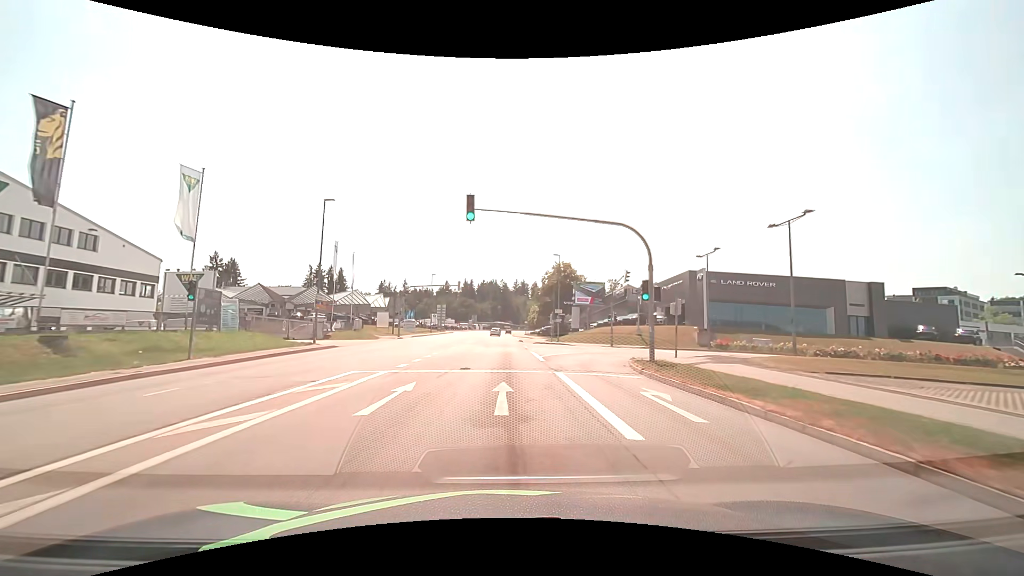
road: tertiary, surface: asphalt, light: Day
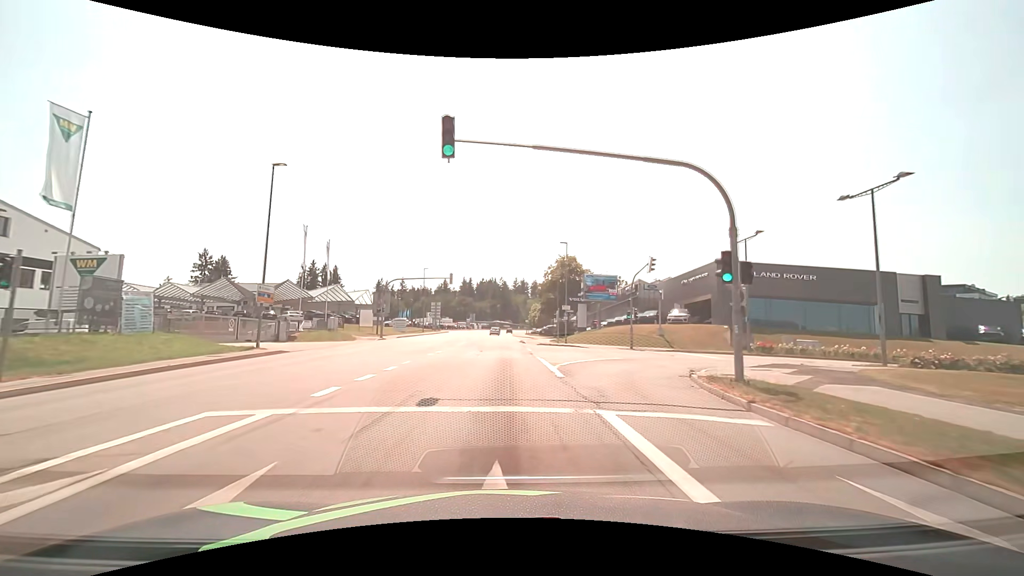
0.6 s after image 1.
(0.0, +7.7) m; 0°
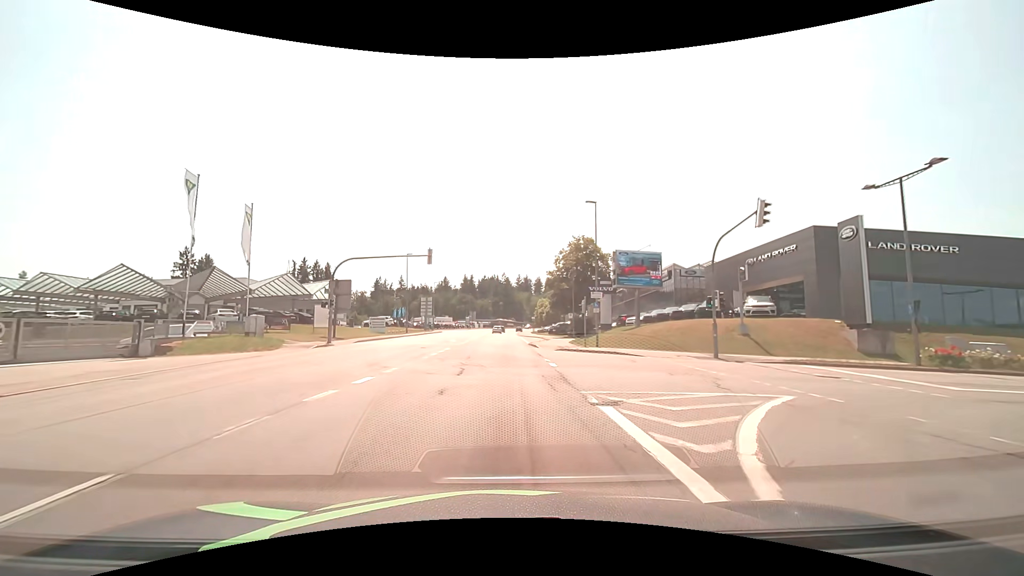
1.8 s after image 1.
(-0.1, +15.5) m; 0°
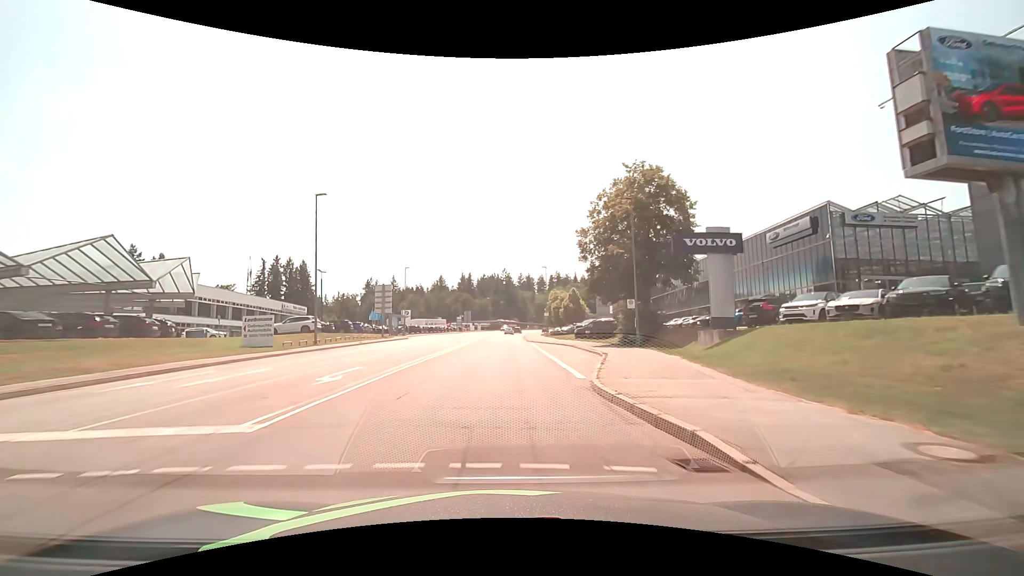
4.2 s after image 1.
(0.0, +31.1) m; 0°
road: secondary
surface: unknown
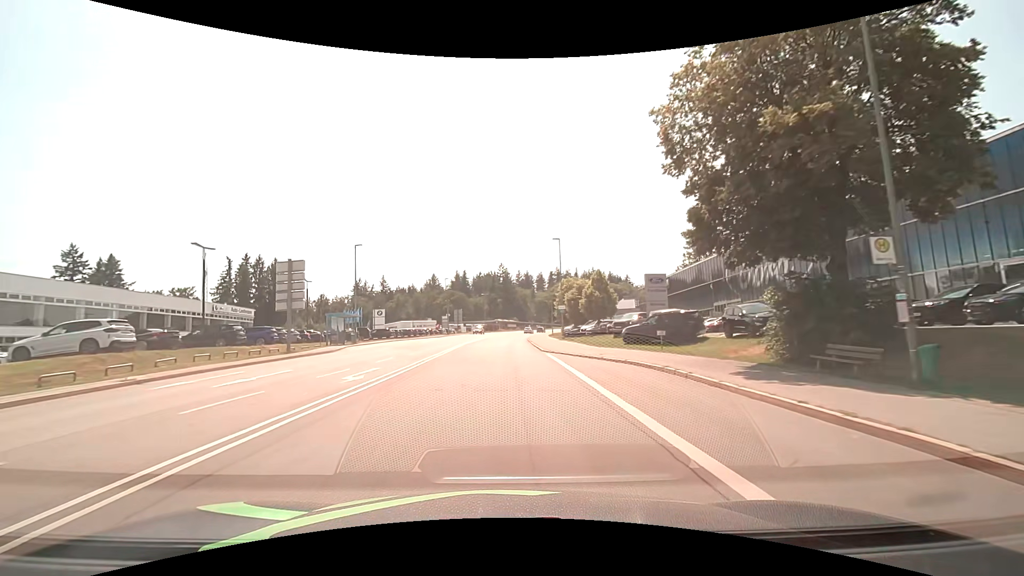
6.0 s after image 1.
(0.0, +23.2) m; 0°
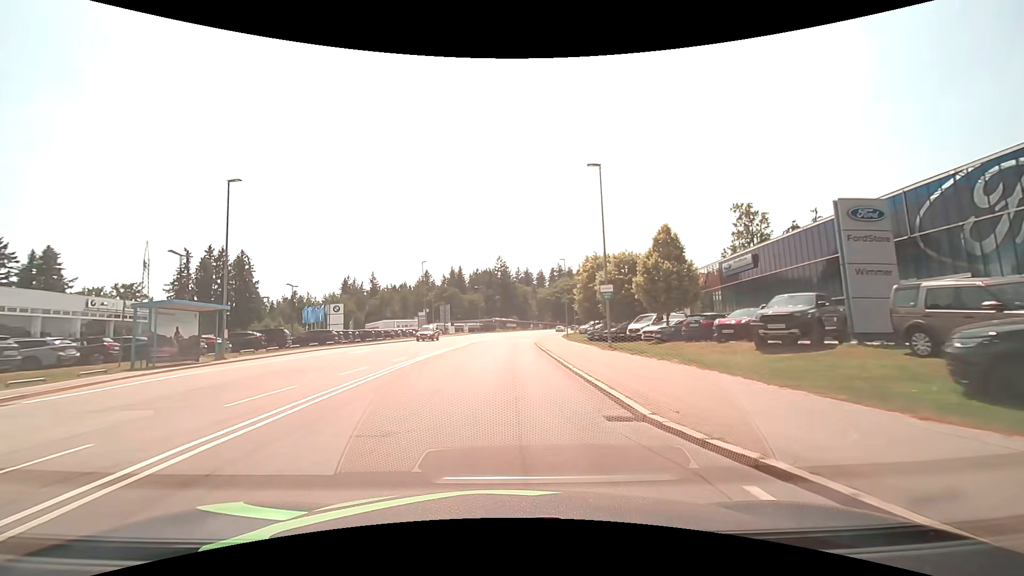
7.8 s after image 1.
(0.0, +23.3) m; 0°
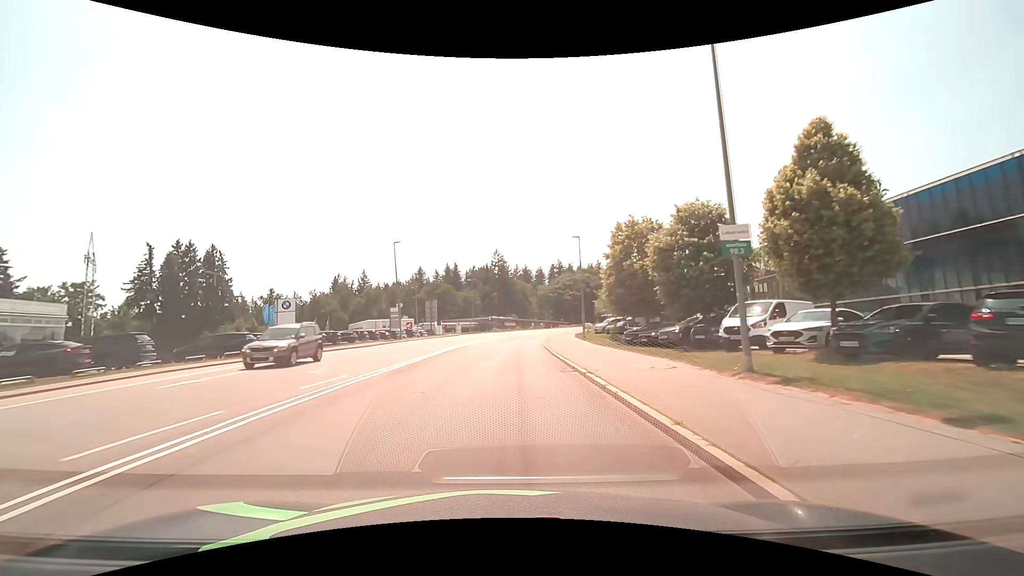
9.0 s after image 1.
(0.0, +15.6) m; 0°
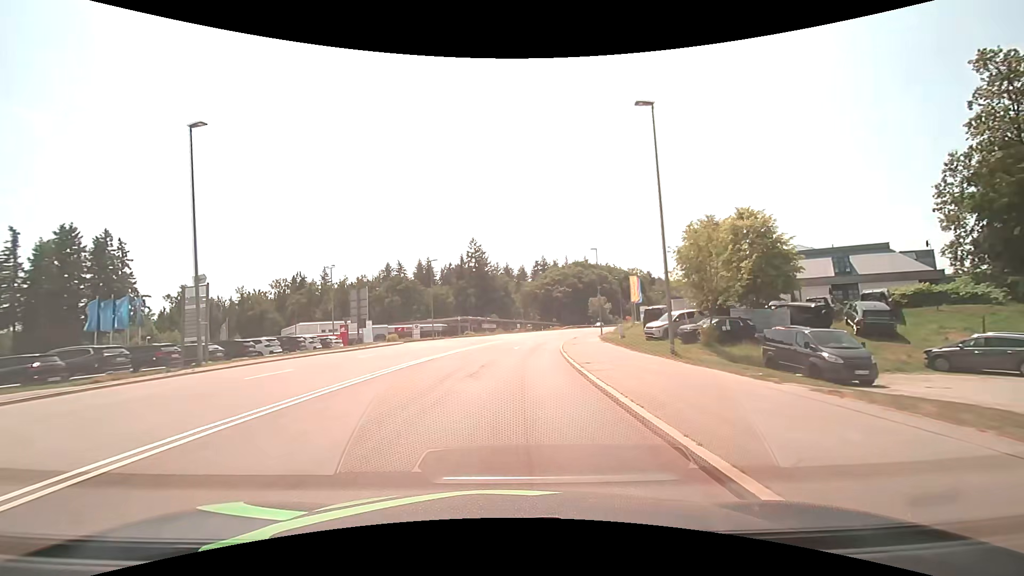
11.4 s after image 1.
(+0.3, +31.2) m; +2°
(0, +10) (+1, +20) (+1, +30) (+2, +40) (+4, +50) (+6, +60) (+8, +69) (+11, +79) (+14, +89) (+17, +98) m
